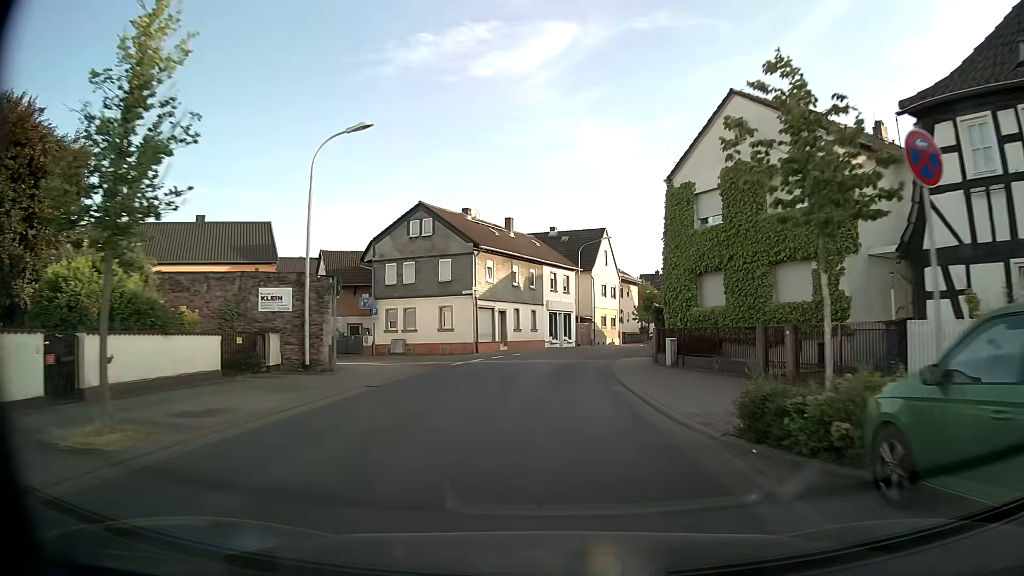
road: tertiary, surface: asphalt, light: Day
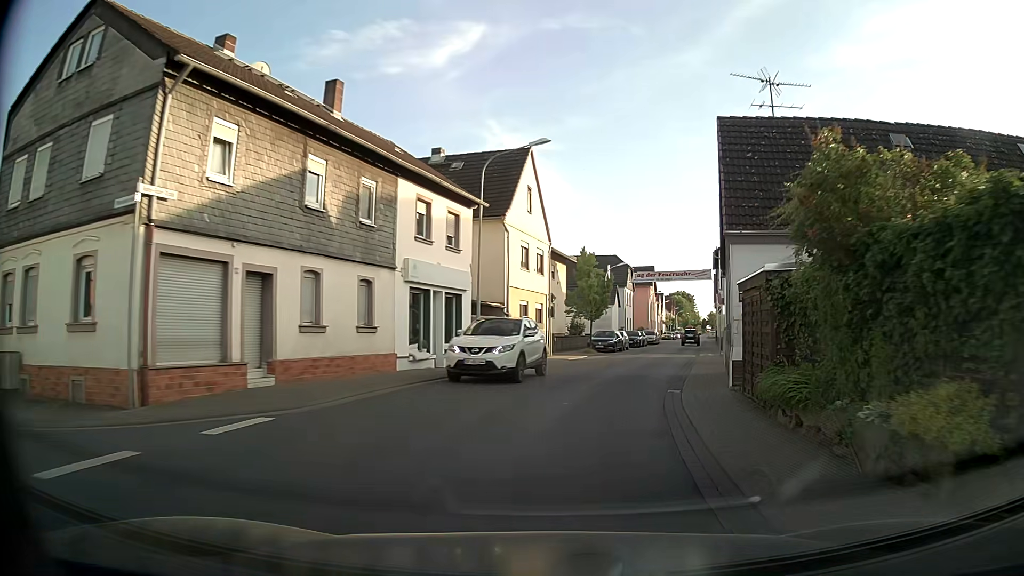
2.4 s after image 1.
(+1.1, +26.6) m; +8°
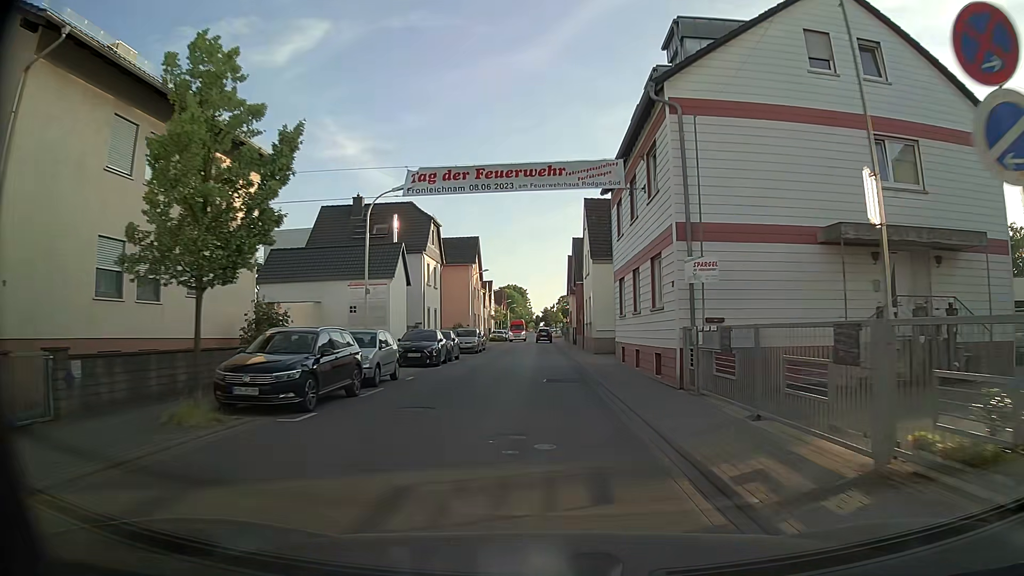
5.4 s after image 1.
(+5.7, +31.9) m; +15°
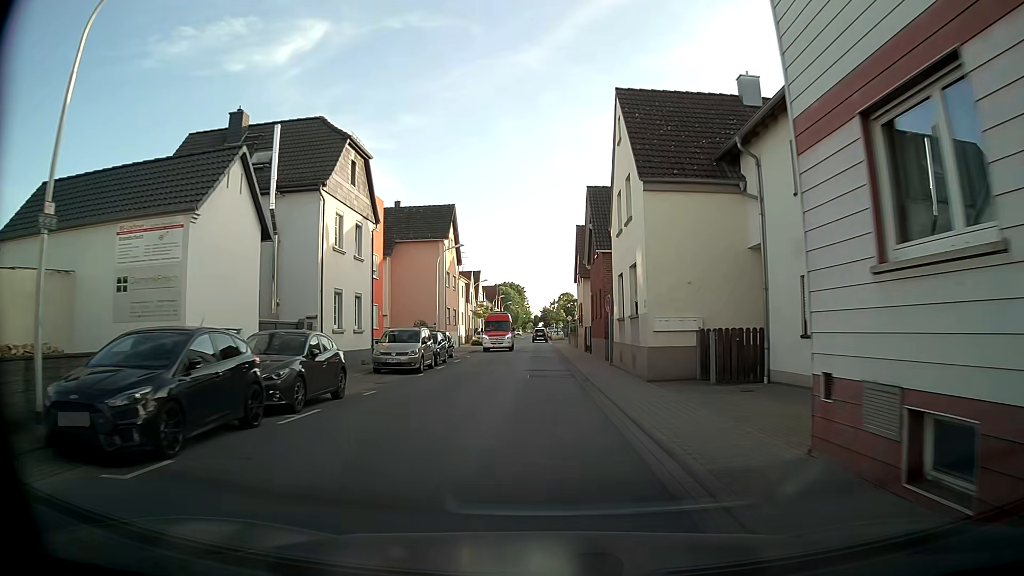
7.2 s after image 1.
(-0.1, +19.7) m; 0°
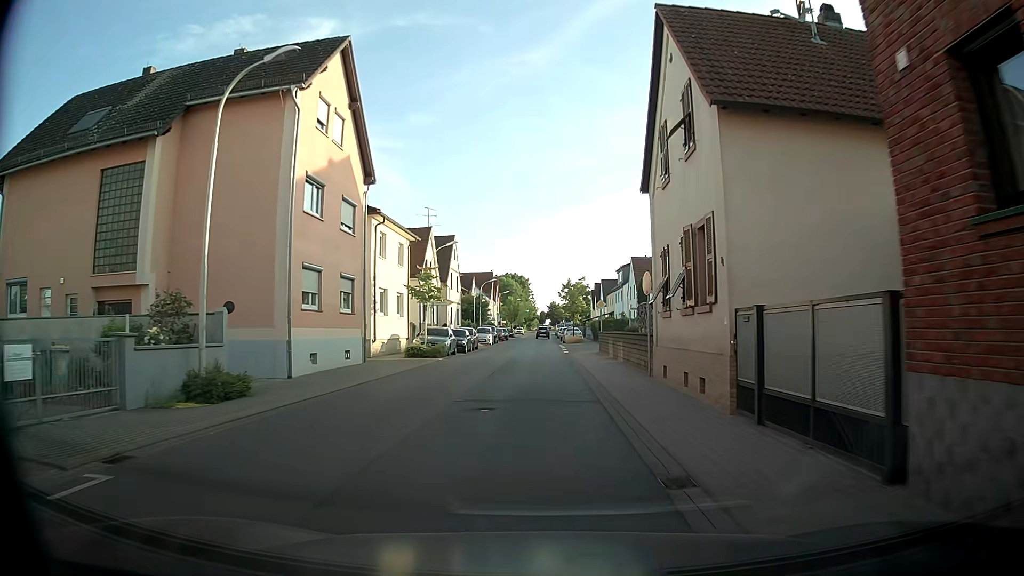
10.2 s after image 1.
(+0.1, +33.3) m; 0°
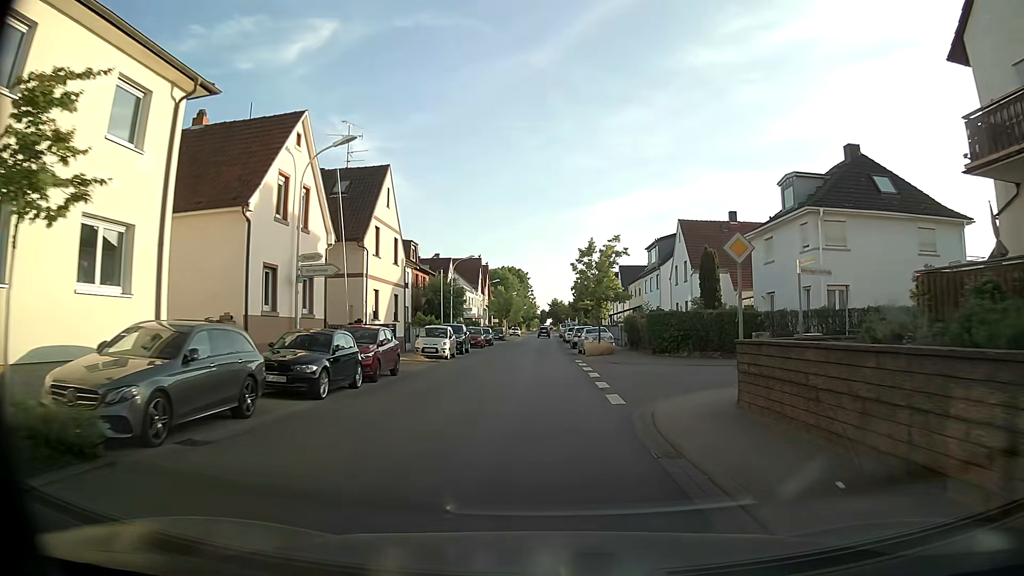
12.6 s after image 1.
(+0.1, +26.8) m; +1°
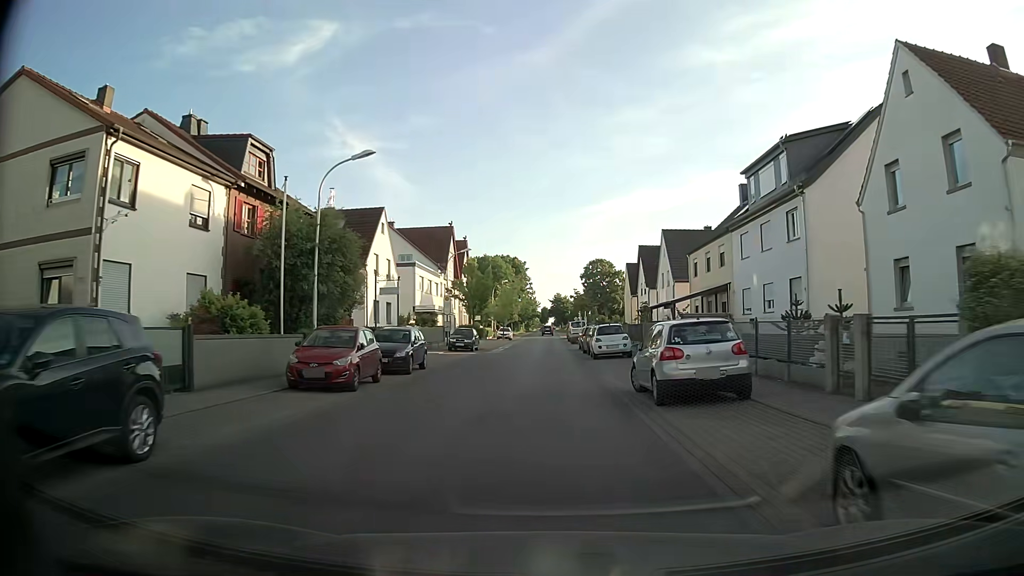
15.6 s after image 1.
(-0.2, +33.8) m; 0°
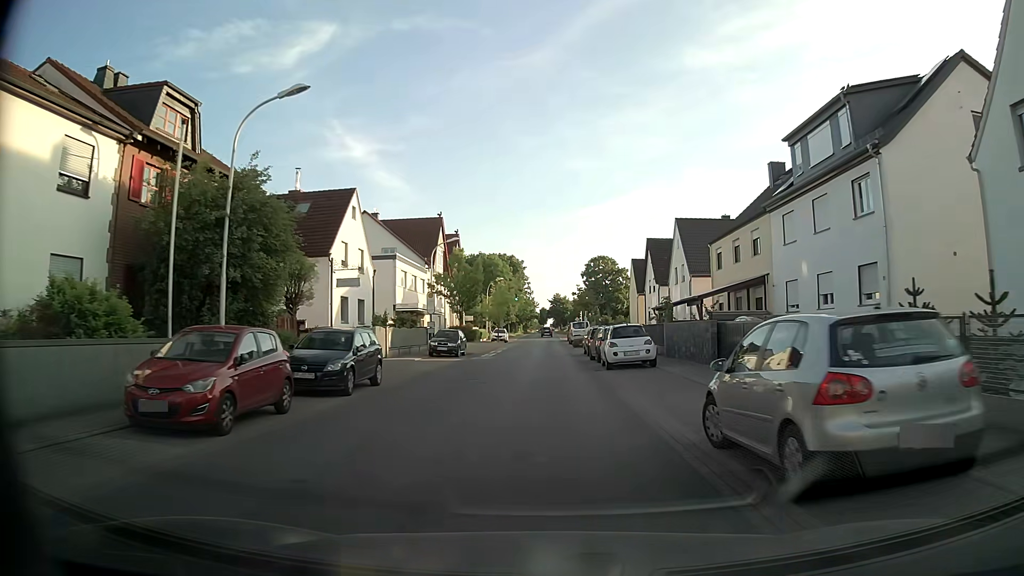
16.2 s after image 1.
(0.0, +6.8) m; 0°
(0, +10) (0, +20) (0, +30) (0, +40) (0, +50) (0, +60) (0, +70) (0, +80) (+1, +90) (+1, +100) m
